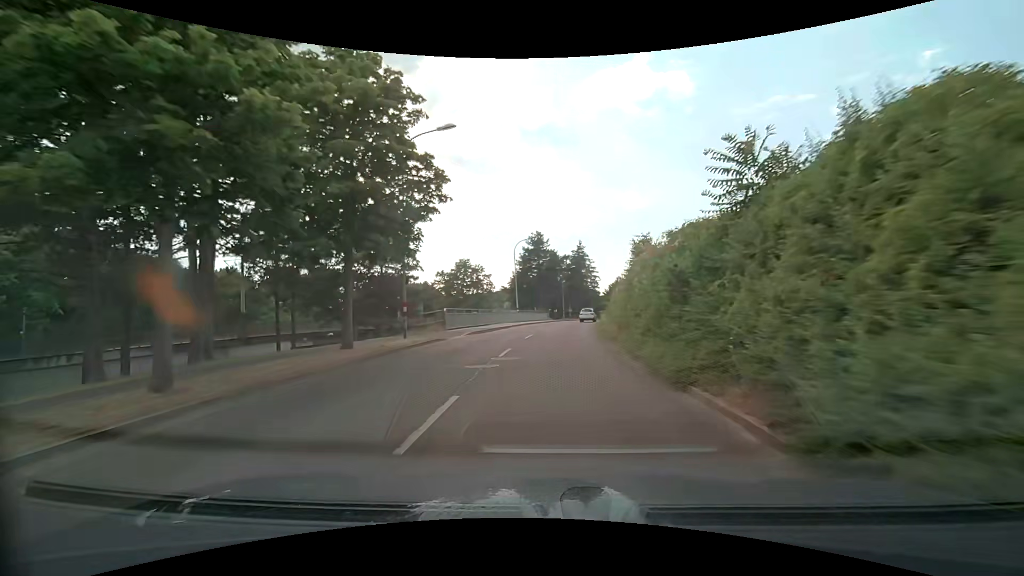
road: tertiary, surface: asphalt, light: Day
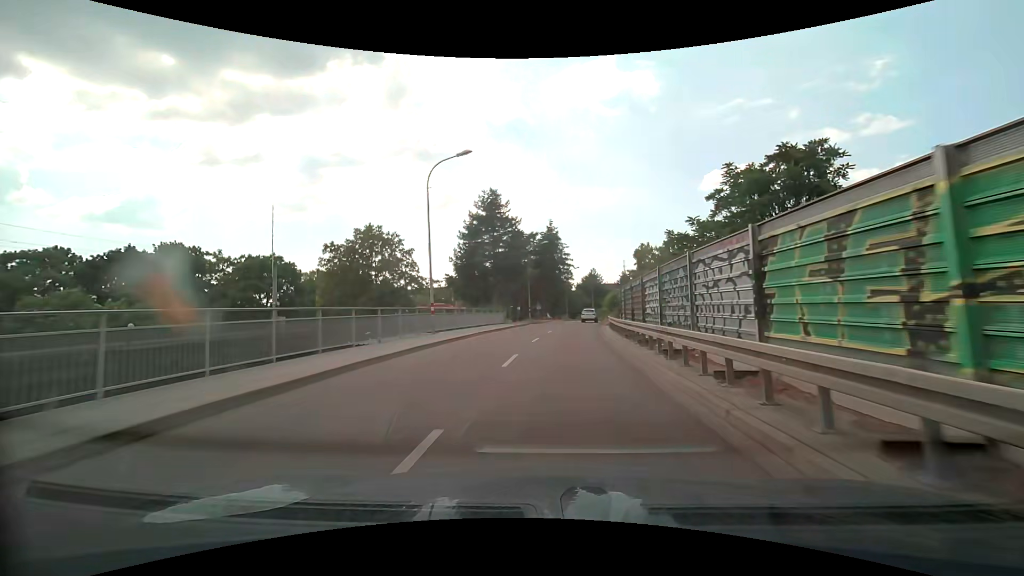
(+0.7, +28.8) m; +4°
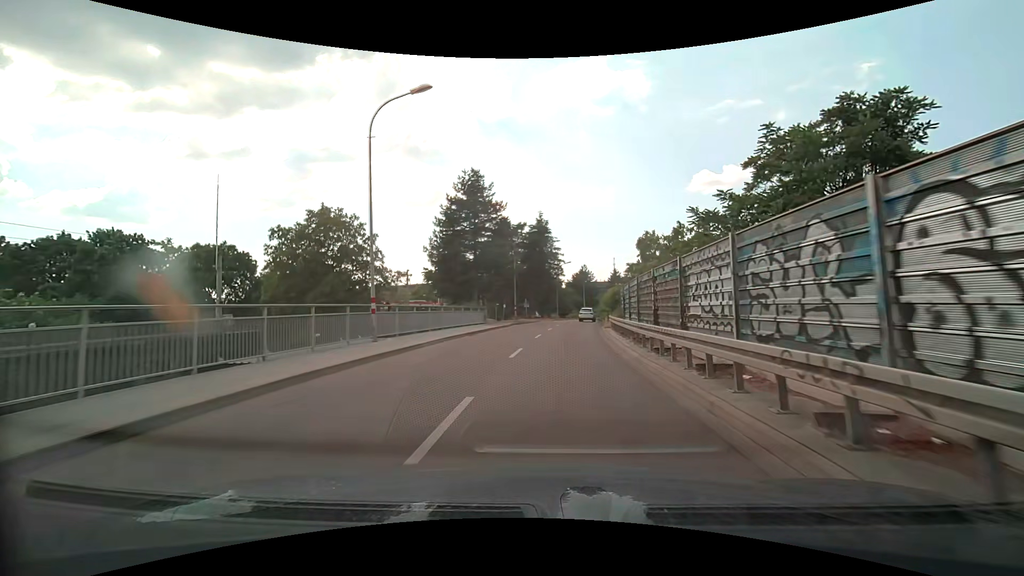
(+0.1, +7.2) m; +1°
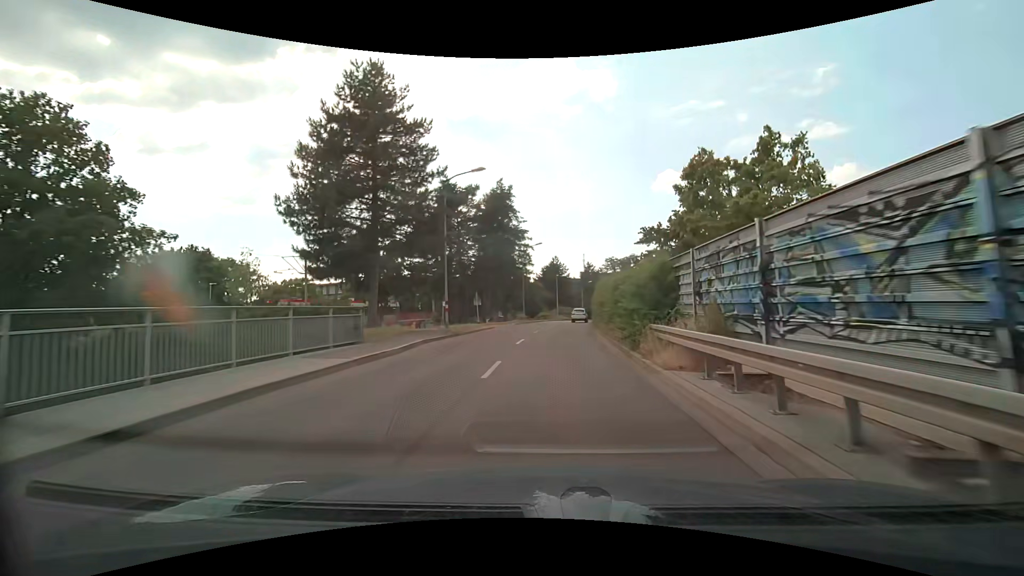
(+0.7, +21.7) m; +4°
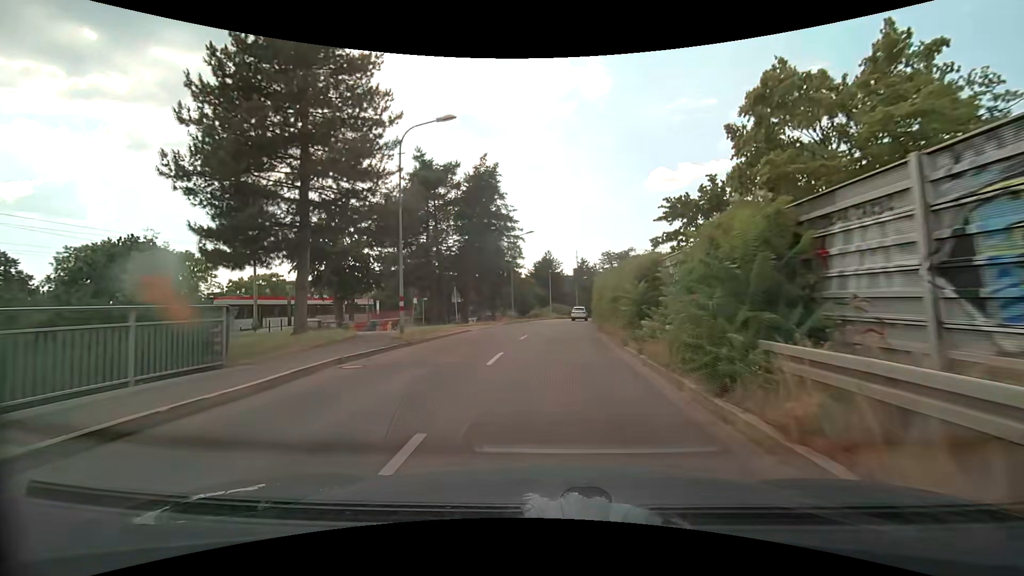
(+0.1, +7.3) m; +1°
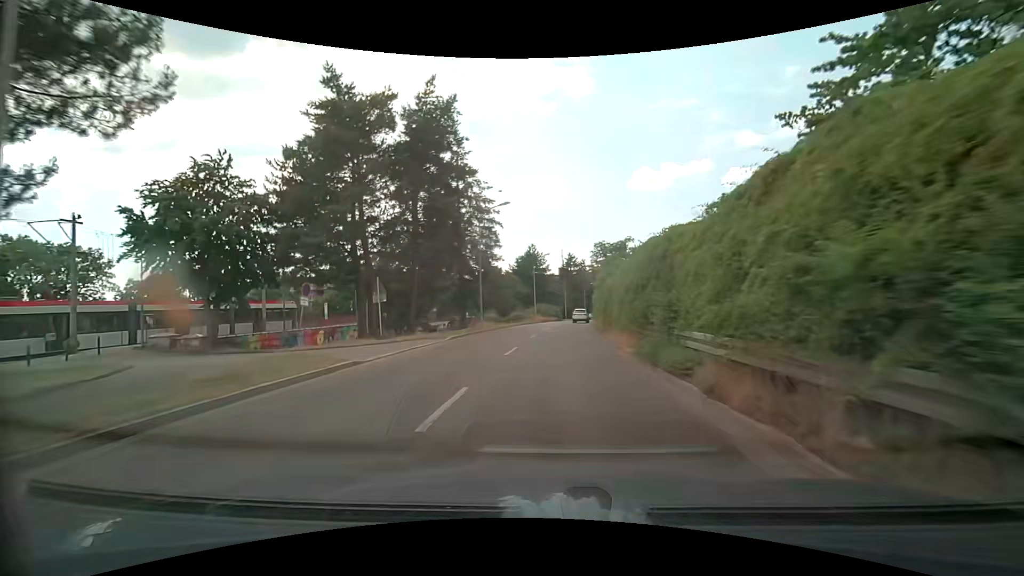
(+0.3, +14.7) m; +2°
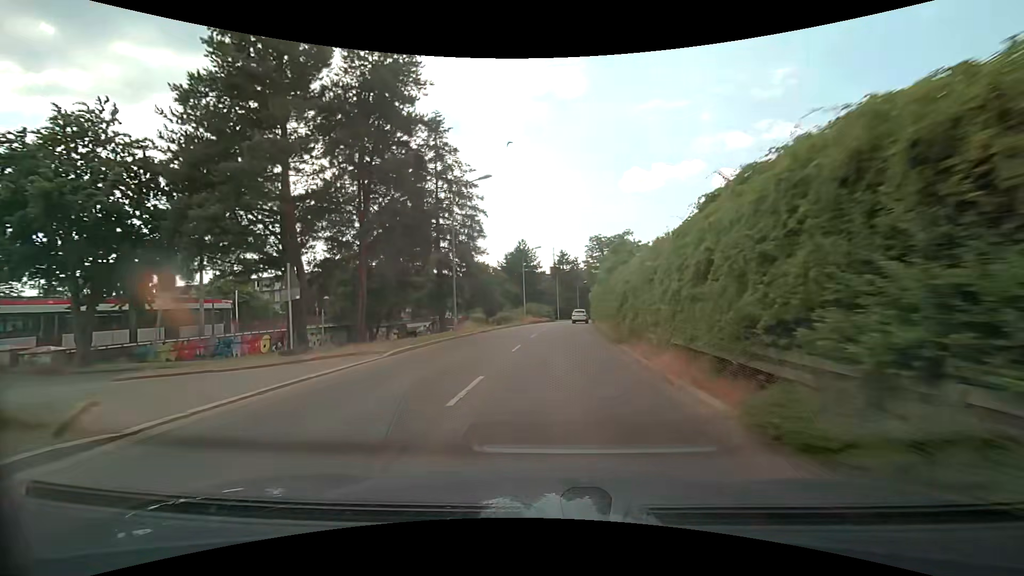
(+0.1, +7.4) m; +1°
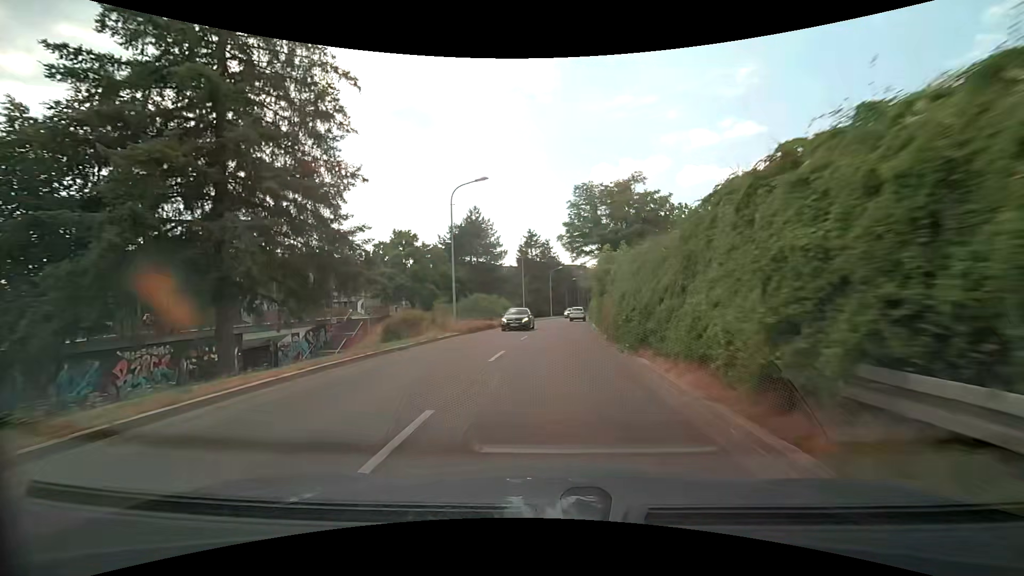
(+1.1, +30.3) m; +4°
(0, +10) (0, +20) (+1, +30) (+1, +40) (+2, +50) (+3, +60) (+4, +70) (+5, +80) (+7, +90) (+9, +99) m
